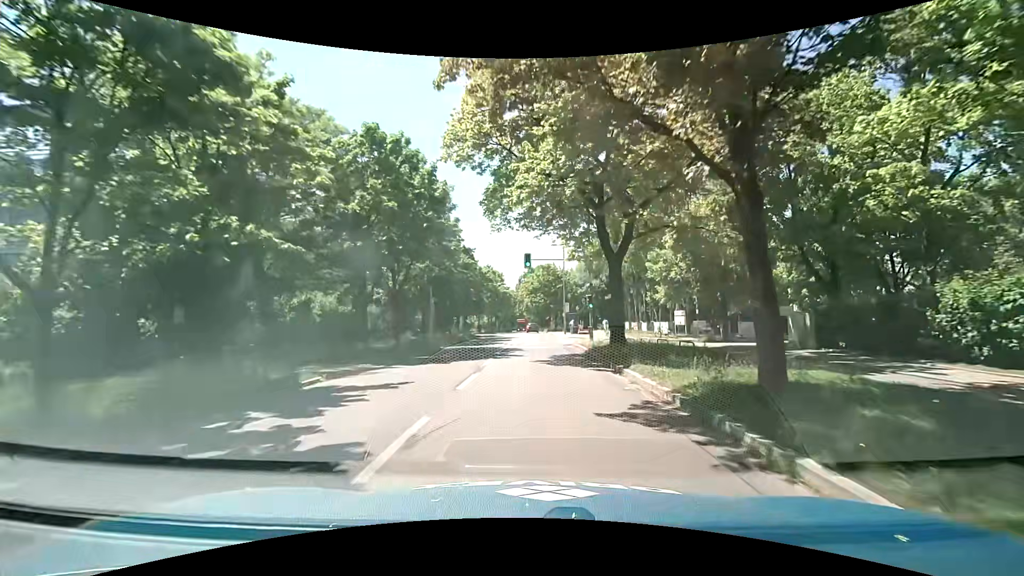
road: tertiary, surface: asphalt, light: Day
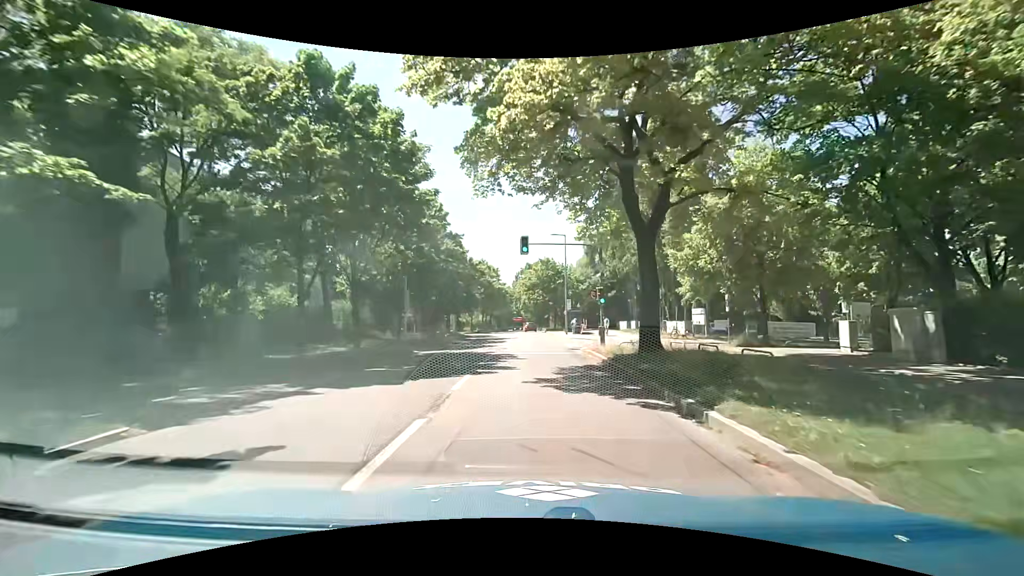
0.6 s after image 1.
(+0.1, +6.3) m; +1°
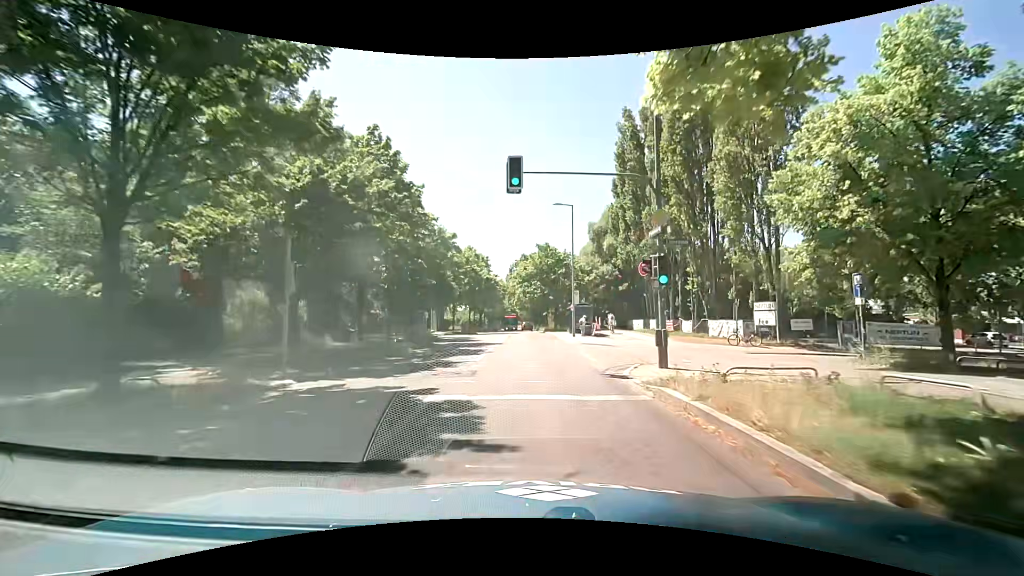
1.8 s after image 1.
(0.0, +13.0) m; +1°
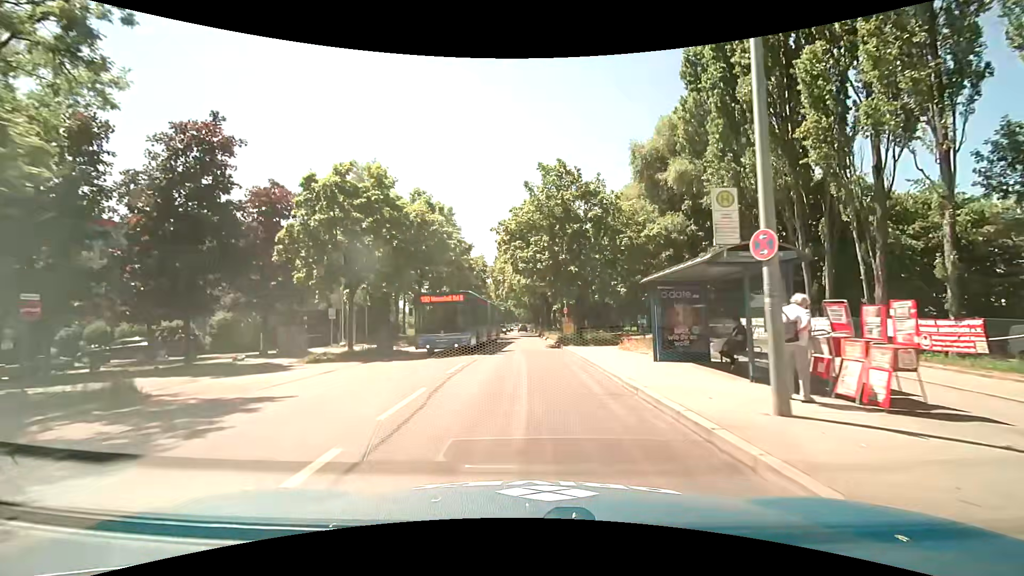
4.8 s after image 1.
(+0.1, +32.3) m; 0°
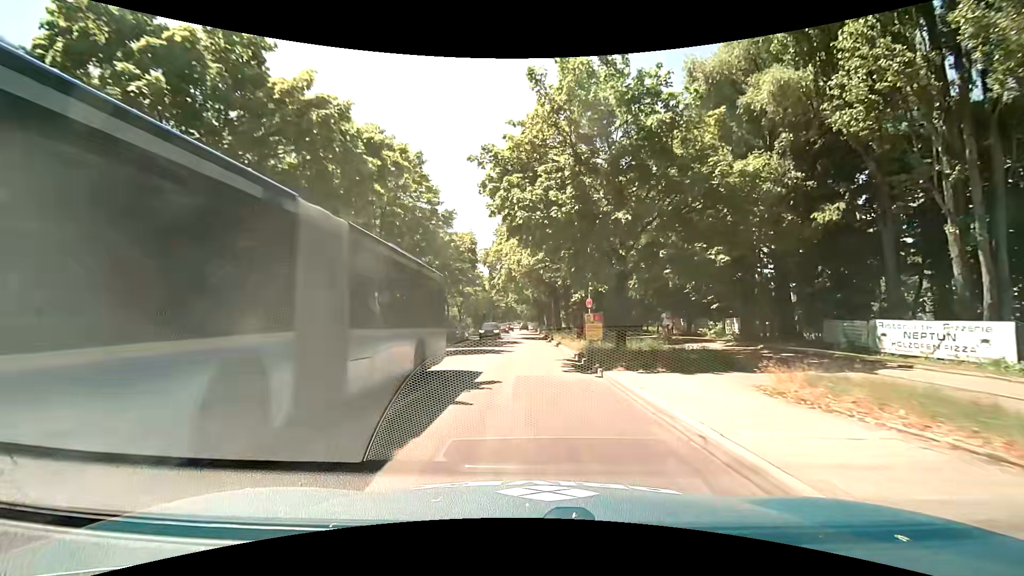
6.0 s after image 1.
(0.0, +13.0) m; 0°
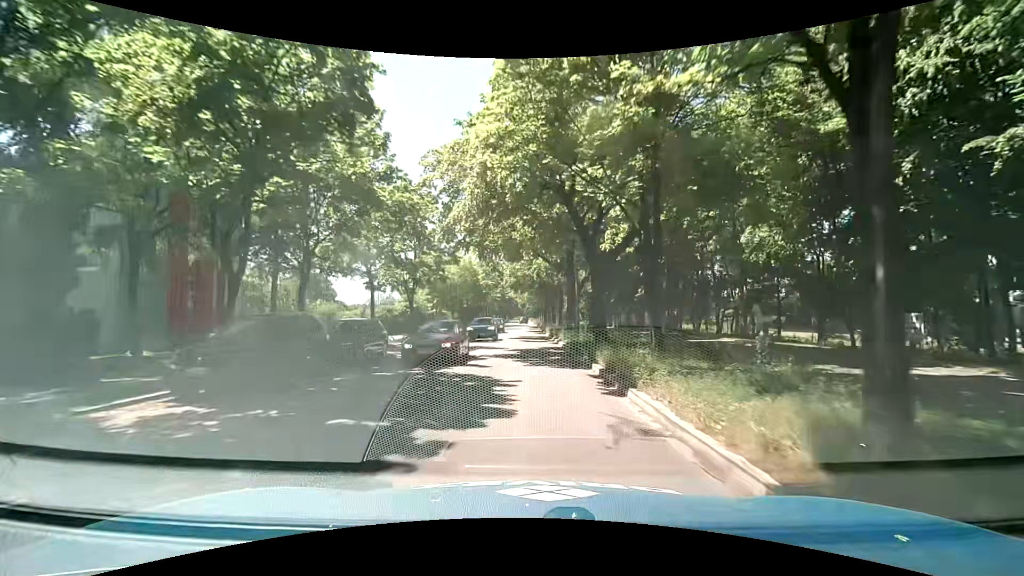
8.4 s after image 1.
(-0.2, +26.8) m; +1°
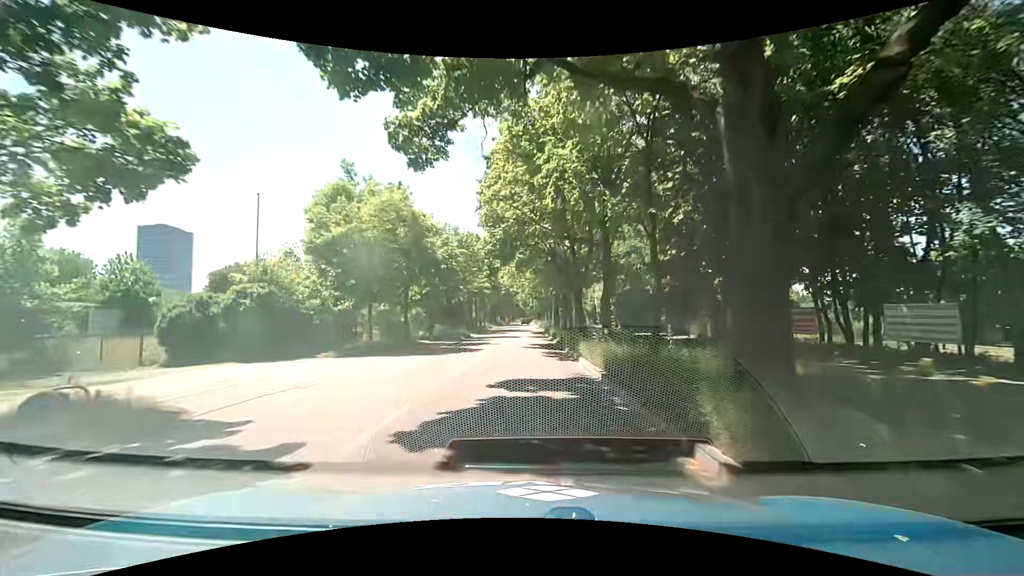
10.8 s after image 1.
(-0.5, +29.3) m; -1°
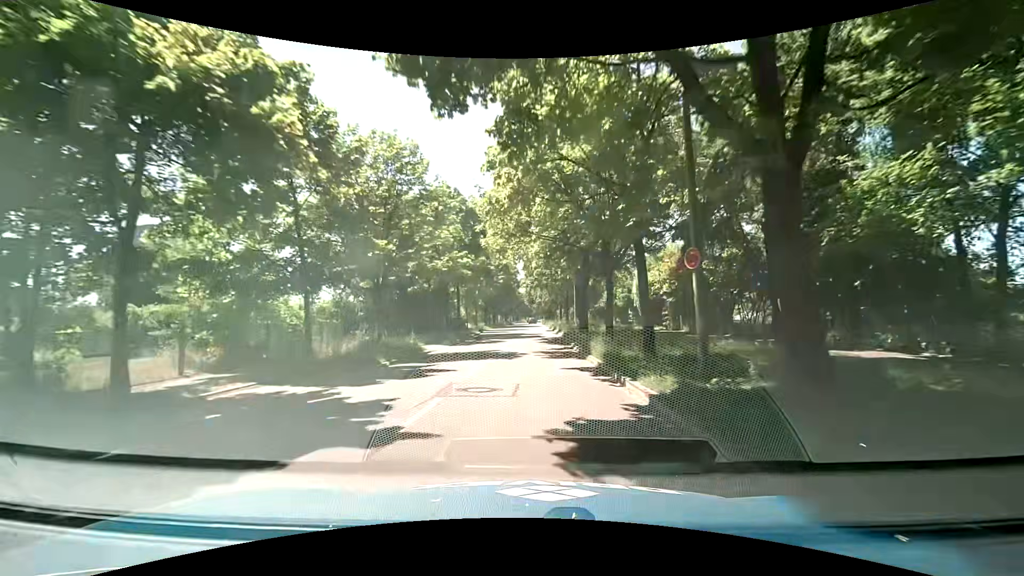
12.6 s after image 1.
(-0.2, +23.6) m; 0°
(0, +10) (0, +20) (0, +30) (0, +40) (0, +50) (0, +60) (0, +70) (0, +80) (0, +90) (0, +100) m
